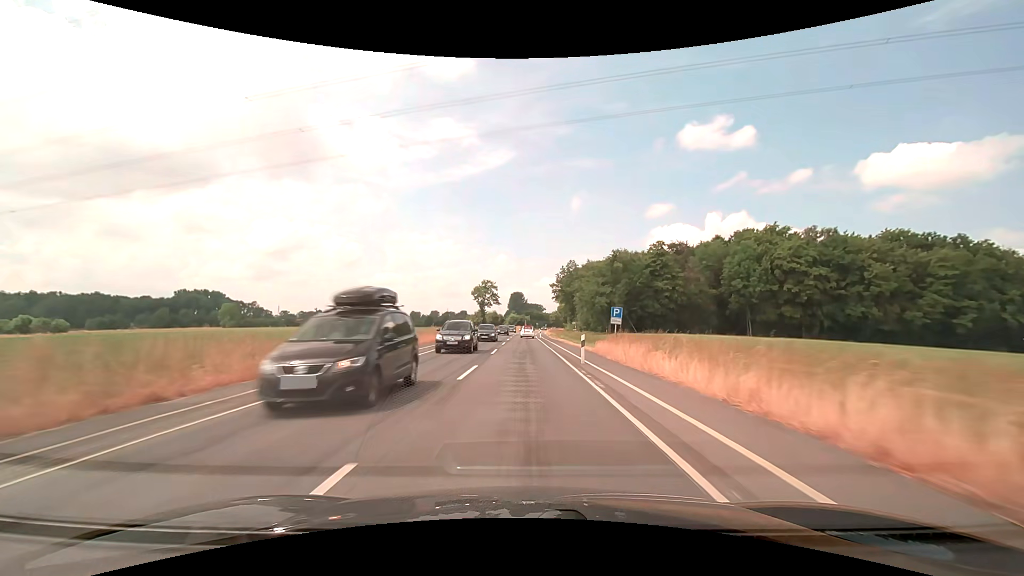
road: secondary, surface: asphalt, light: Day
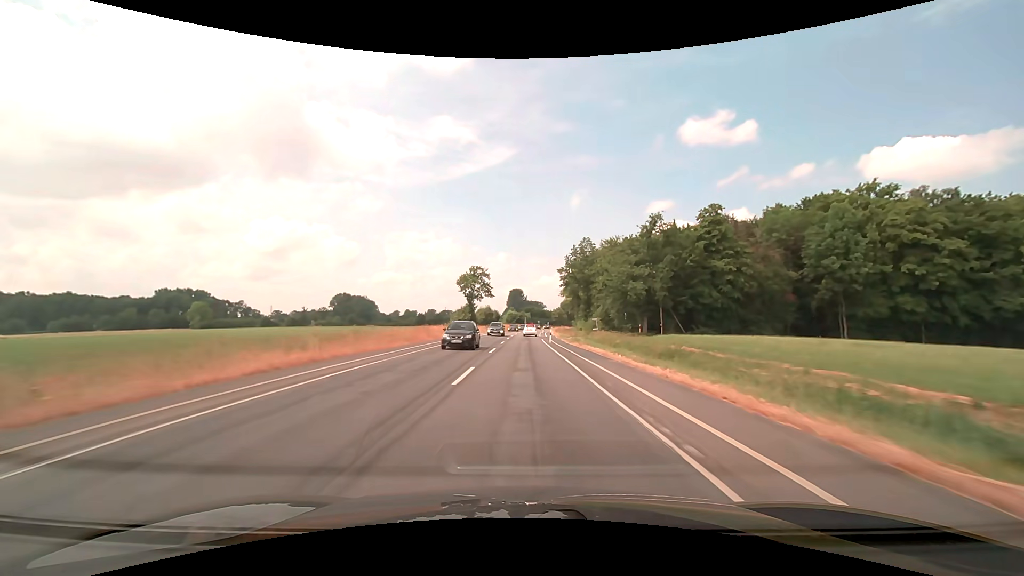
(-0.1, +25.7) m; 0°
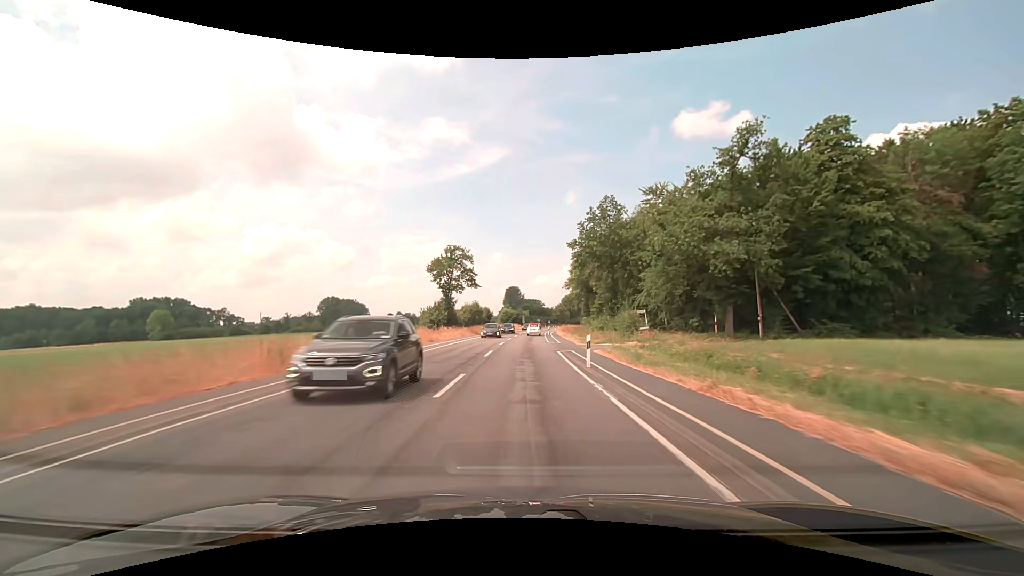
(+0.1, +25.7) m; 0°
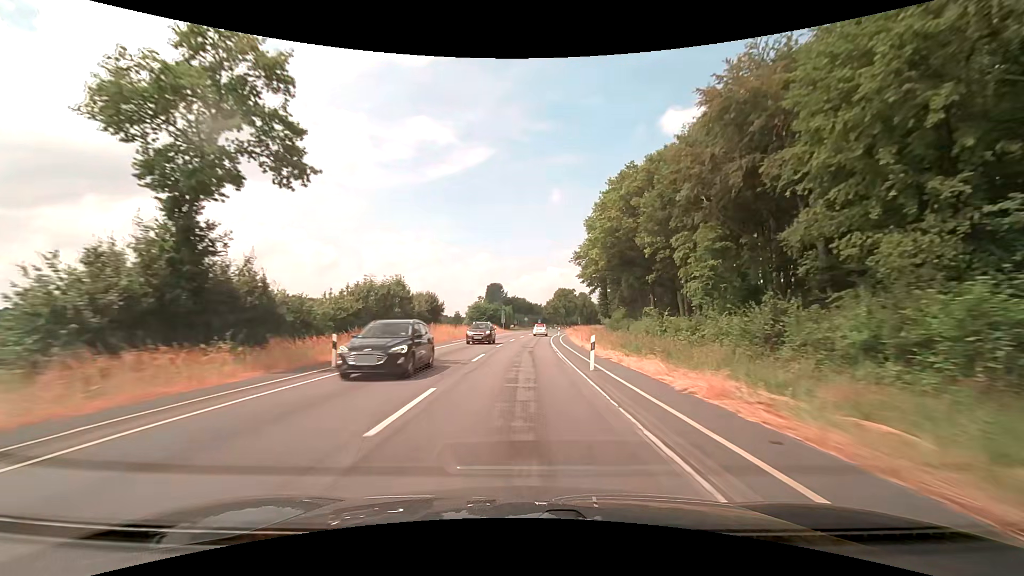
(+0.5, +51.3) m; +1°
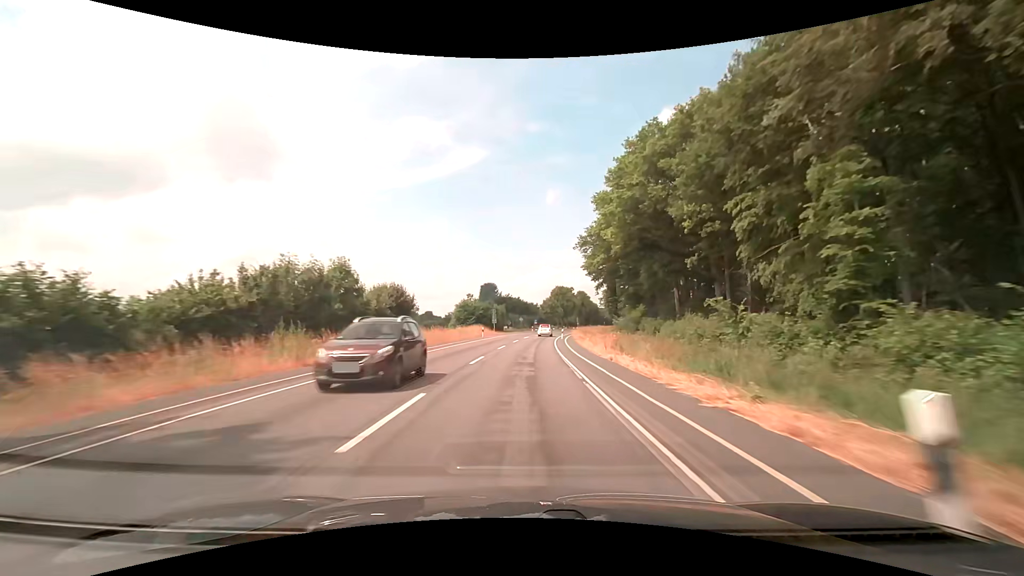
(+0.1, +12.8) m; +1°
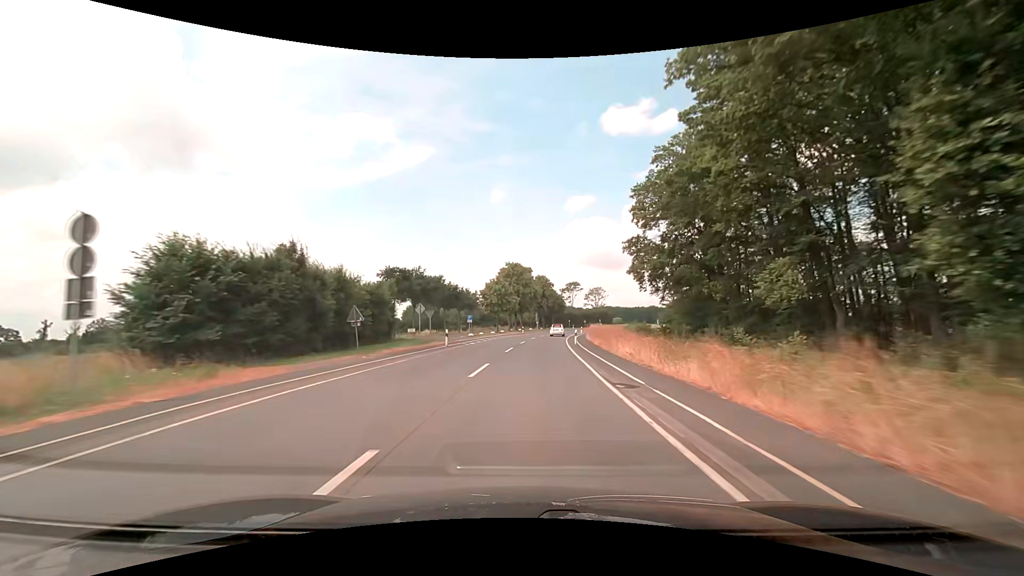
(+2.7, +64.2) m; +6°
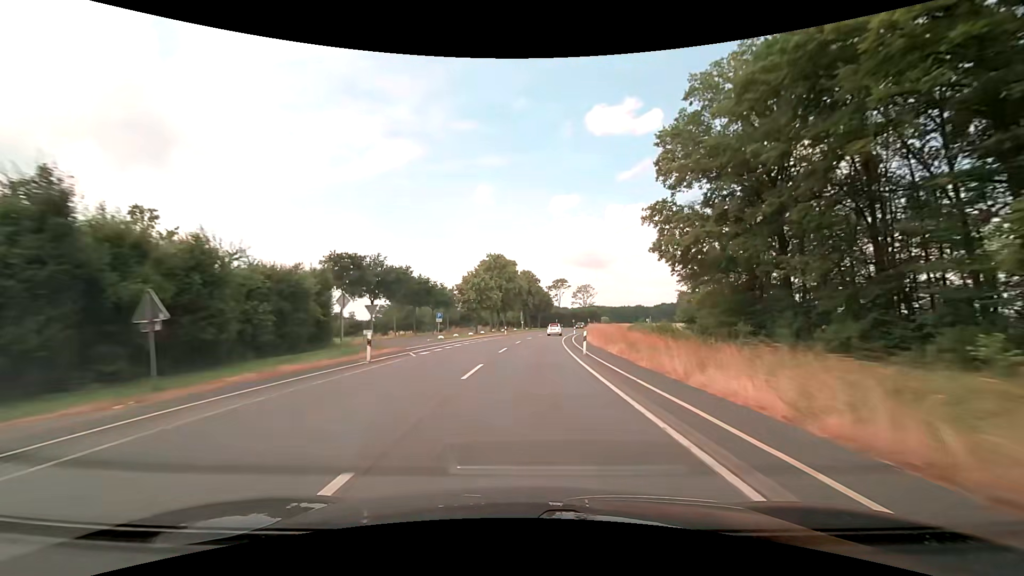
(+0.2, +12.9) m; +2°
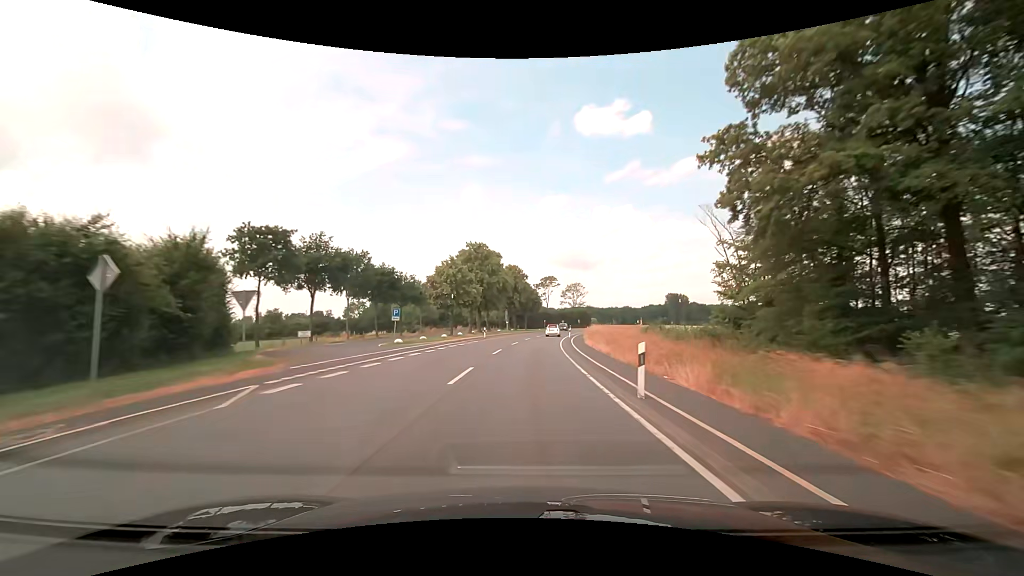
(+0.2, +12.8) m; +2°
(0, +10) (0, +20) (+1, +30) (+2, +40) (+2, +50) (+3, +60) (+5, +70) (+6, +80) (+8, +90) (+10, +99) m
